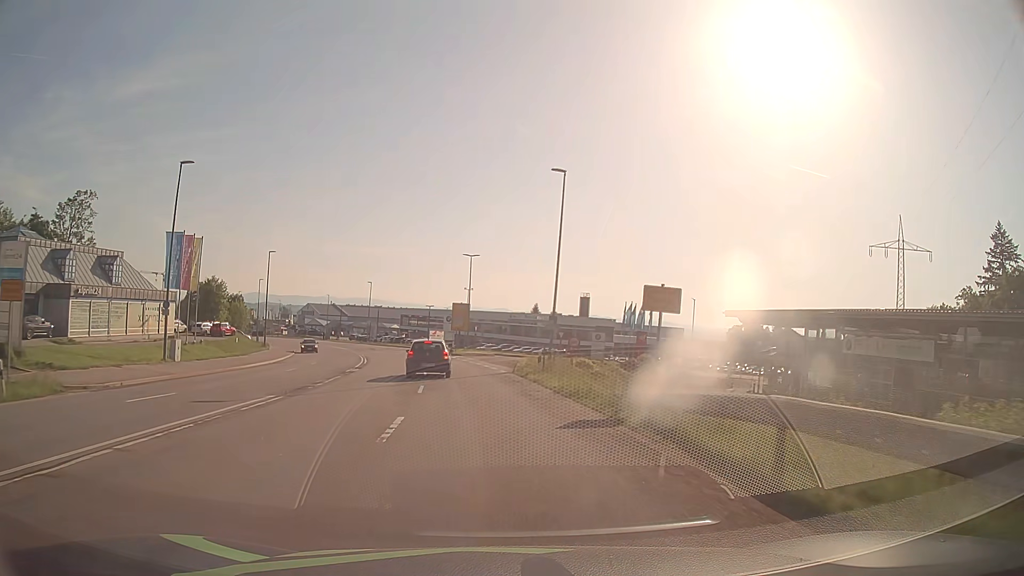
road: secondary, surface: asphalt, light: Day
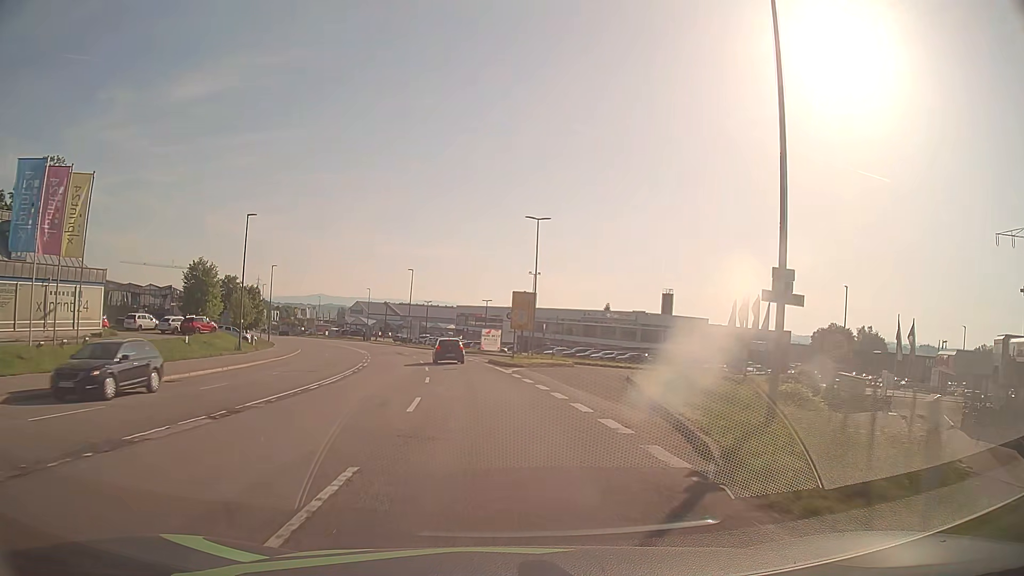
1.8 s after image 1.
(-1.1, +22.8) m; -5°
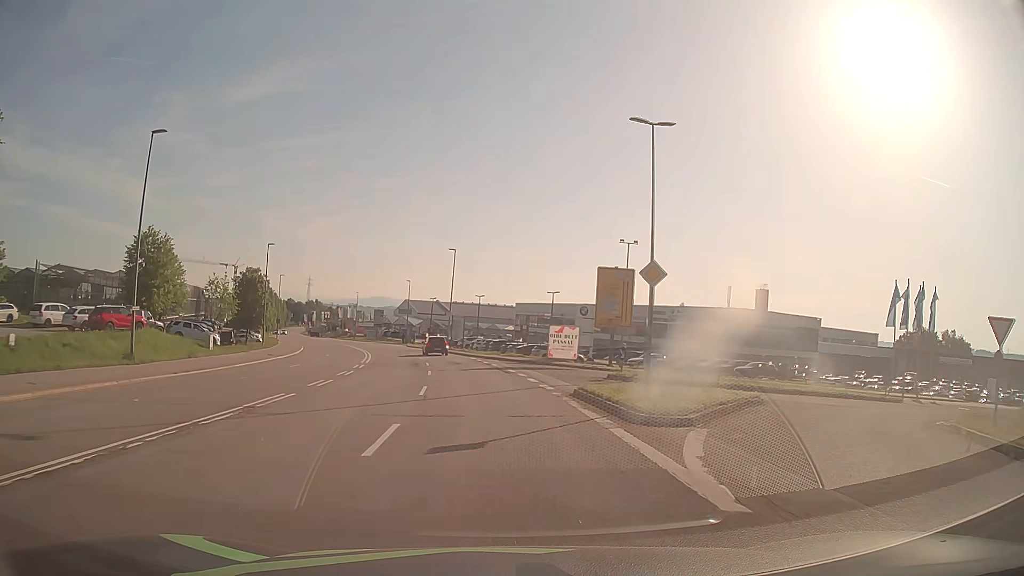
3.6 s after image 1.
(-1.1, +22.8) m; -5°
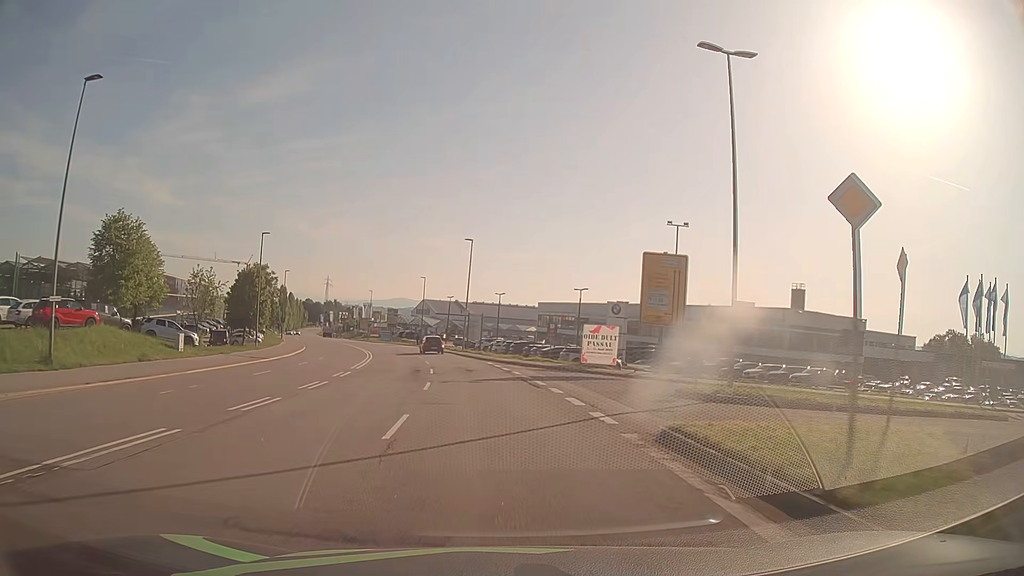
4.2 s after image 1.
(-0.1, +7.6) m; -2°
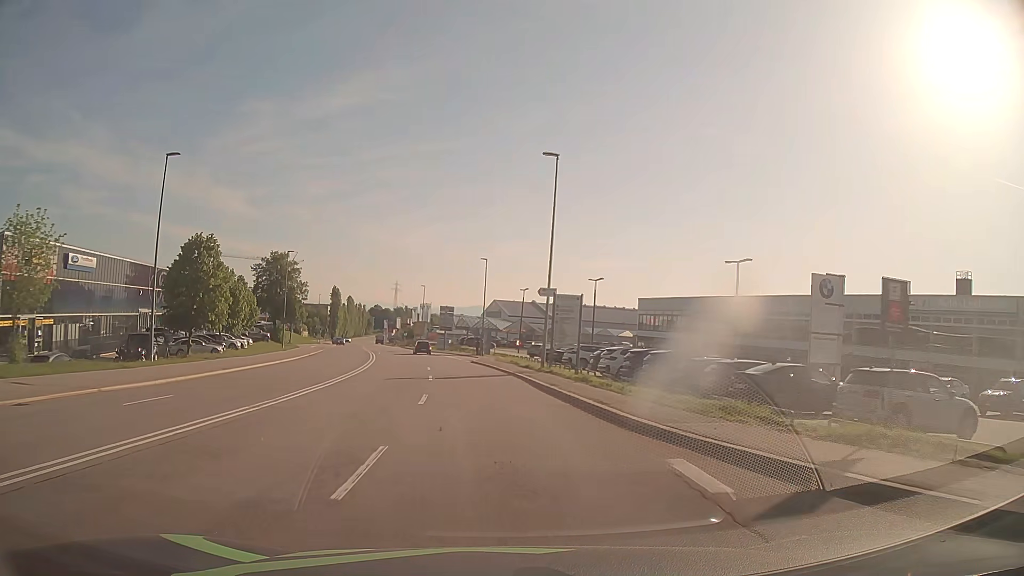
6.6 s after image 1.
(-1.7, +30.4) m; -7°
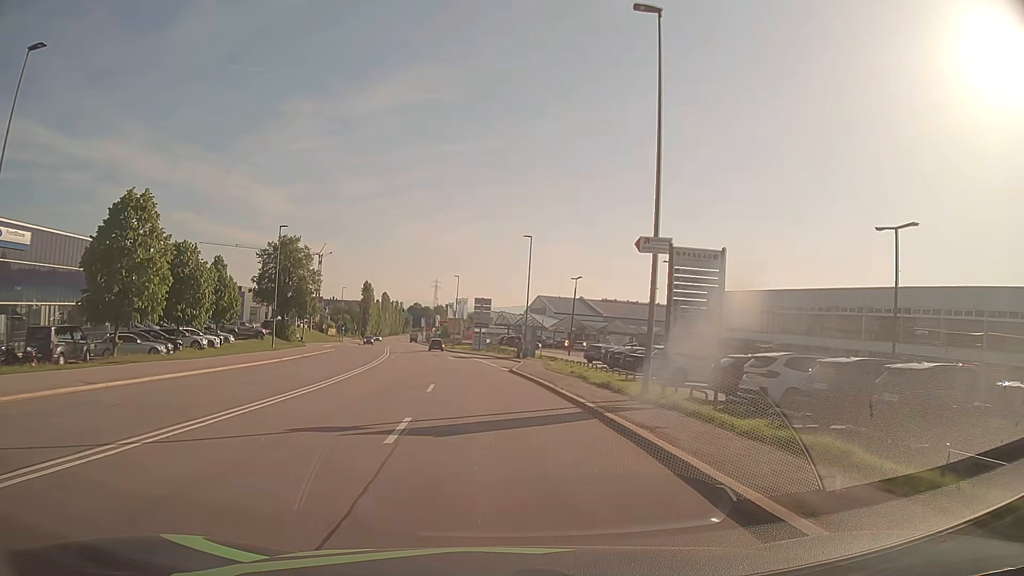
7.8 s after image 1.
(-0.5, +15.2) m; -4°
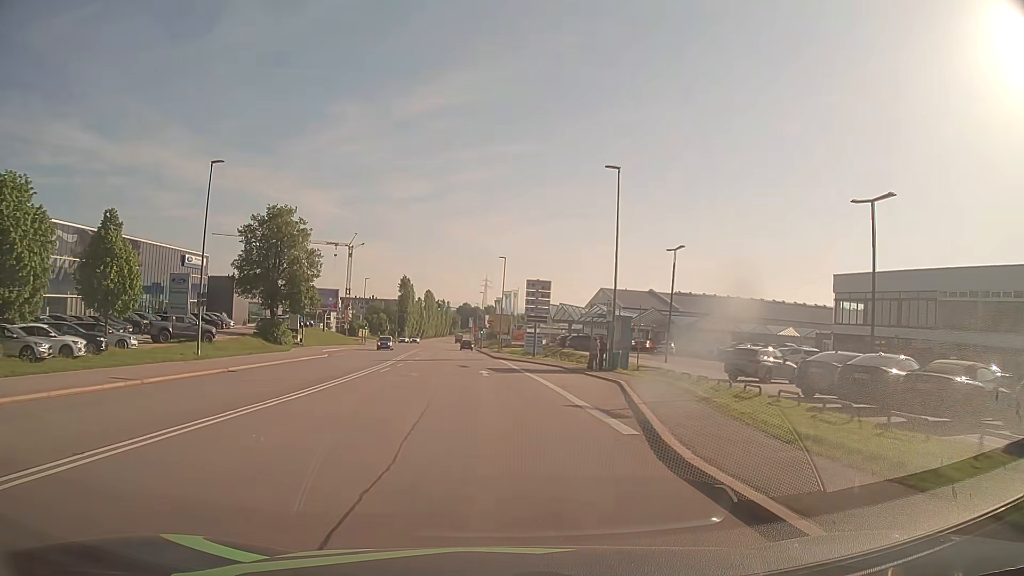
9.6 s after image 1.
(-0.9, +22.9) m; -4°
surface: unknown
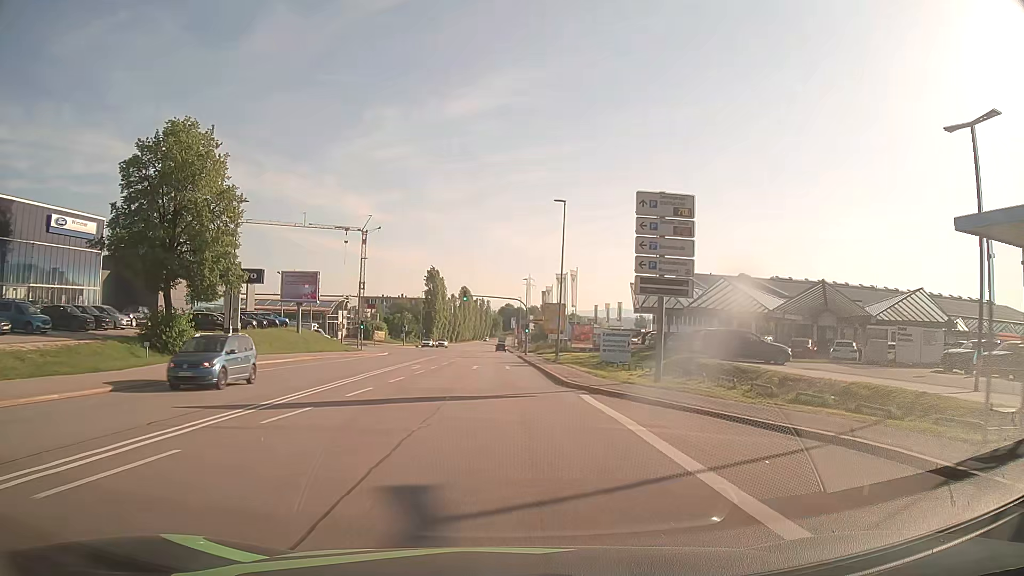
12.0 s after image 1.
(-1.1, +30.6) m; -3°
(0, +10) (0, +20) (0, +30) (0, +40) (-1, +50) (-1, +60) (-1, +70) (-1, +80) (-1, +90) (-1, +100) m
